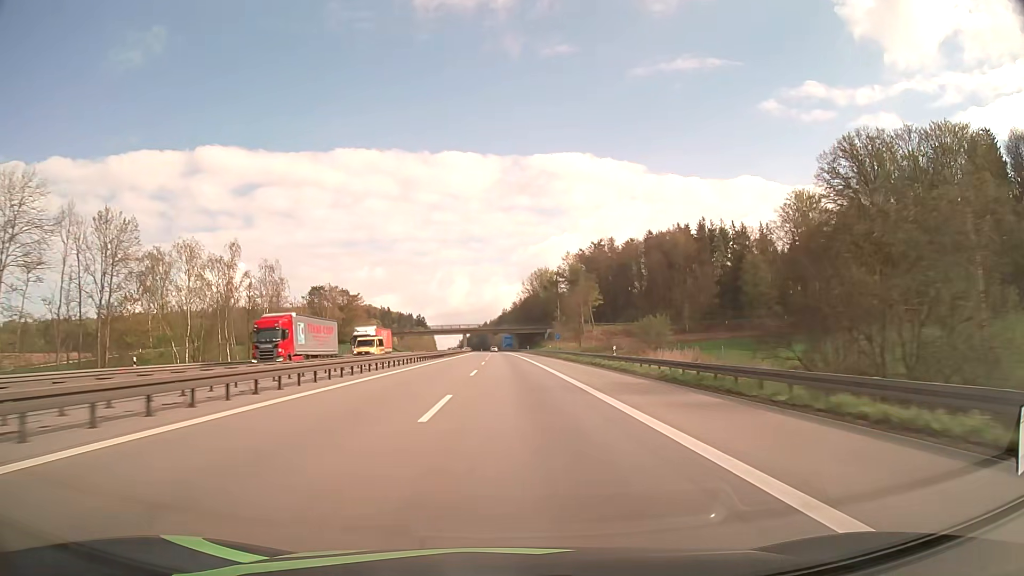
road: motorway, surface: asphalt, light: Day
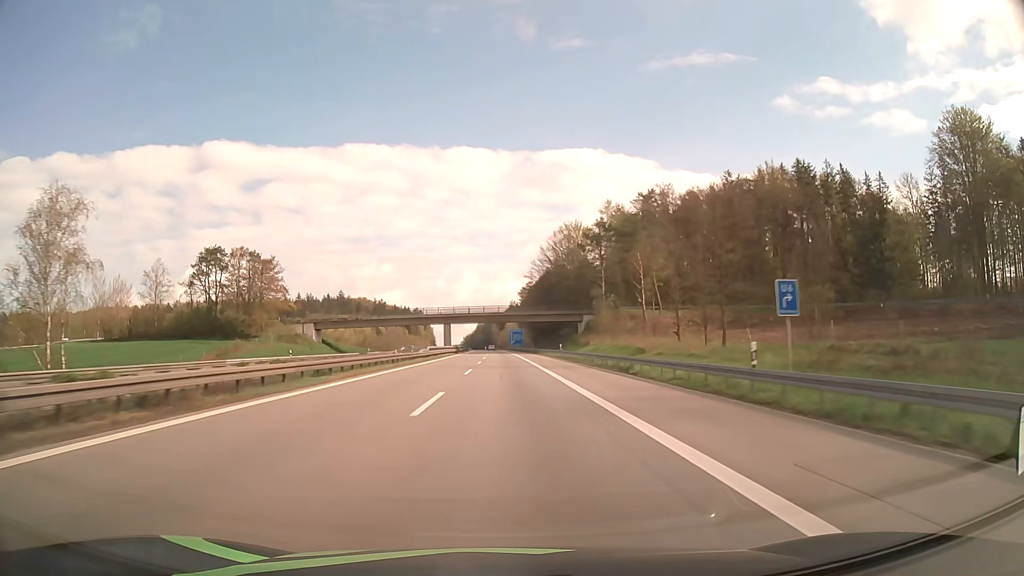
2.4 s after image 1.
(-0.4, +70.9) m; -1°
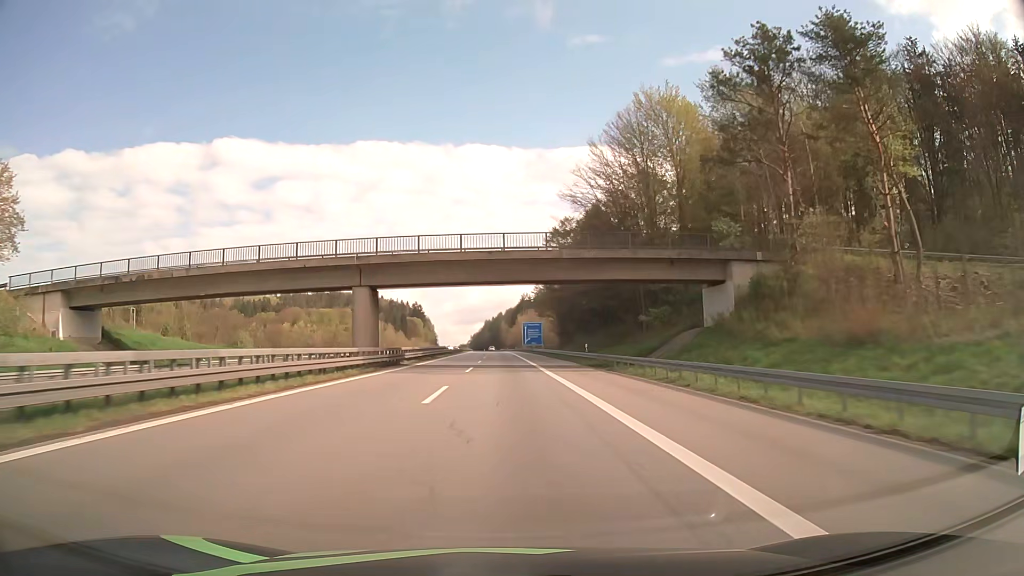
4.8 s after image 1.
(-0.5, +69.1) m; -1°
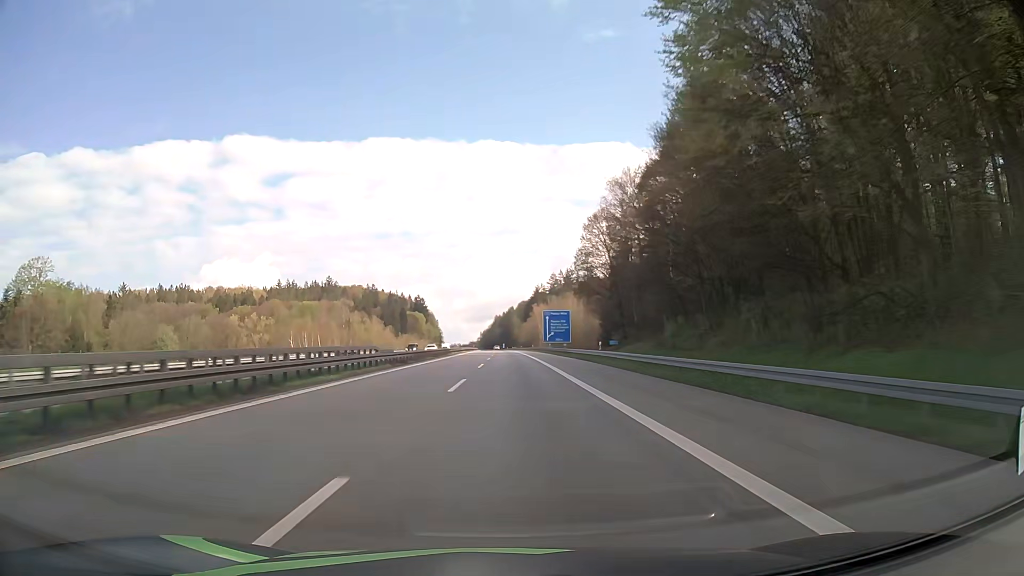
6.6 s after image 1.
(-0.5, +50.5) m; -1°
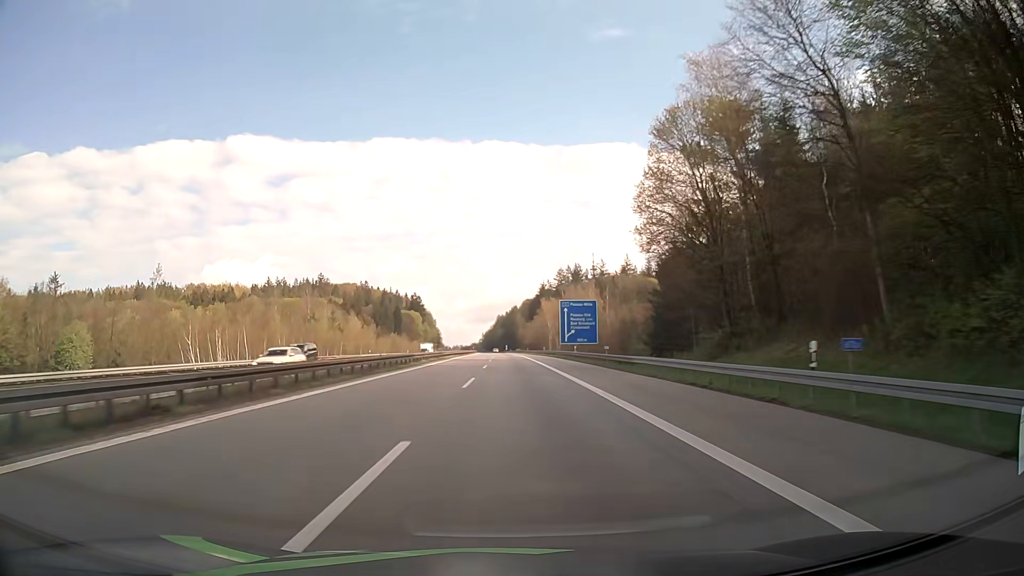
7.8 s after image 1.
(-0.1, +33.1) m; 0°
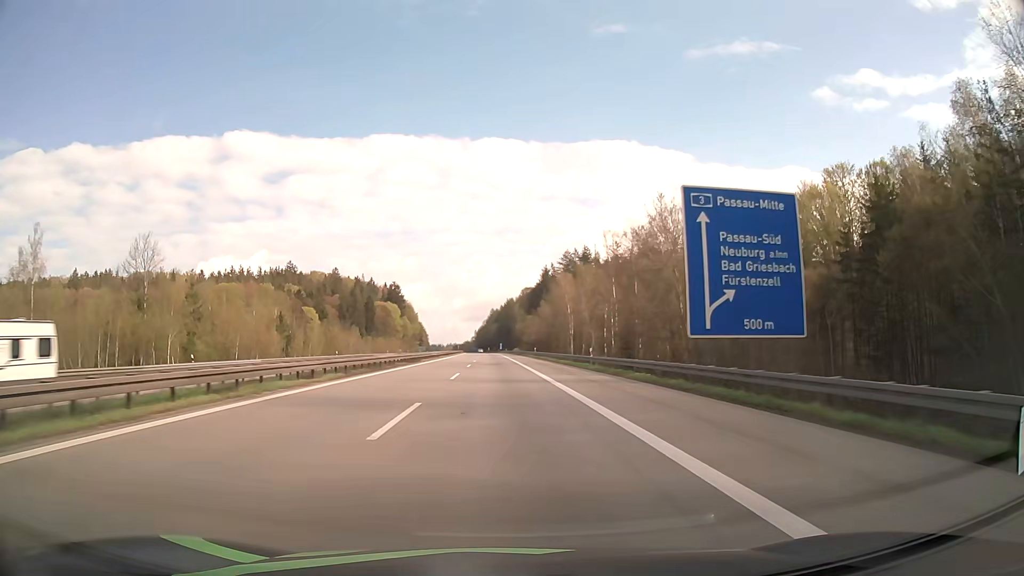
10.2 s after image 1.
(+0.1, +65.4) m; 0°
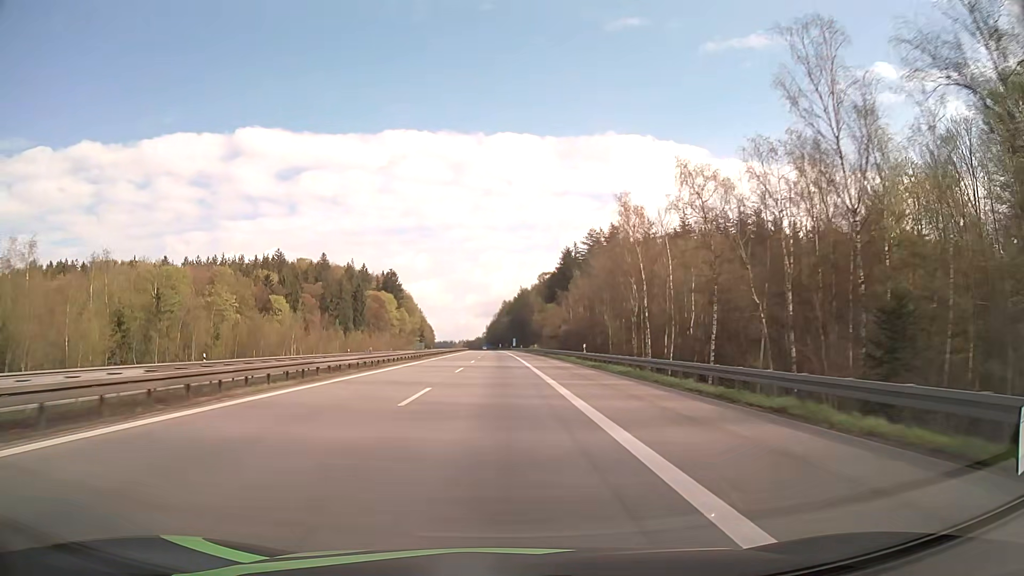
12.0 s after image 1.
(-0.4, +48.8) m; -1°
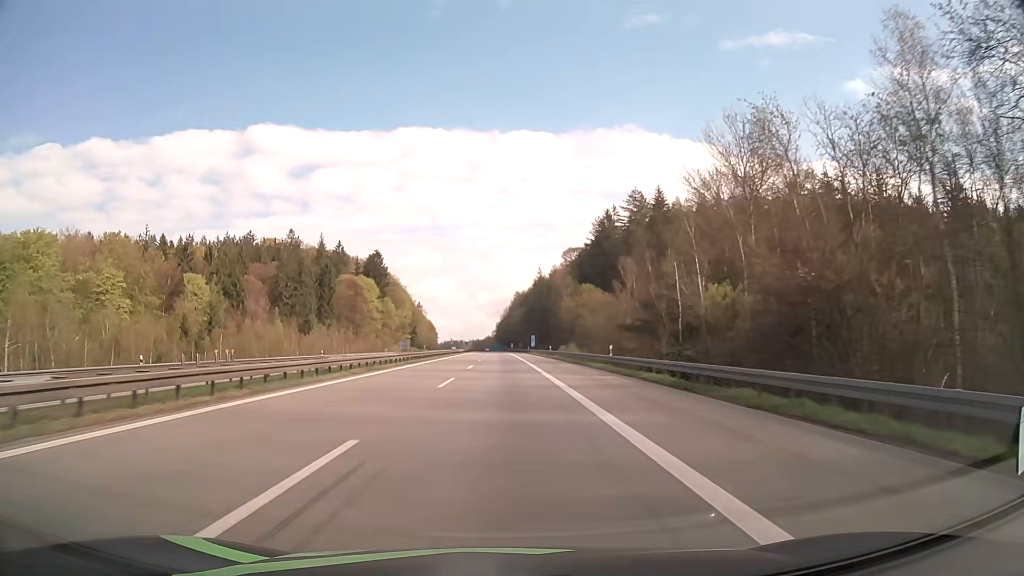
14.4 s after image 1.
(-0.8, +65.4) m; -1°
(0, +10) (0, +20) (0, +30) (0, +40) (0, +50) (0, +60) (0, +70) (0, +80) (-1, +90) (-1, +100) m
